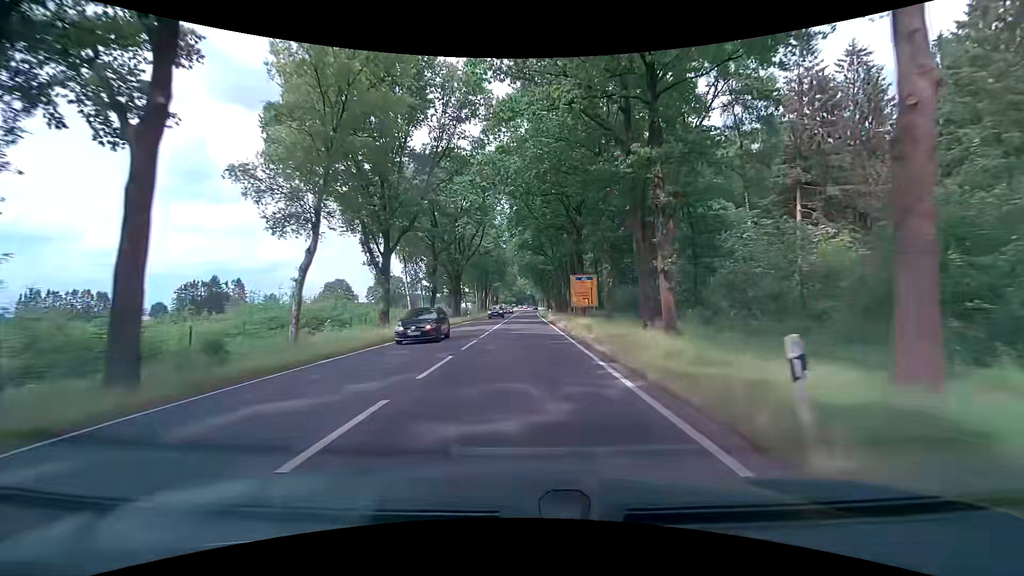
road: primary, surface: asphalt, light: Day
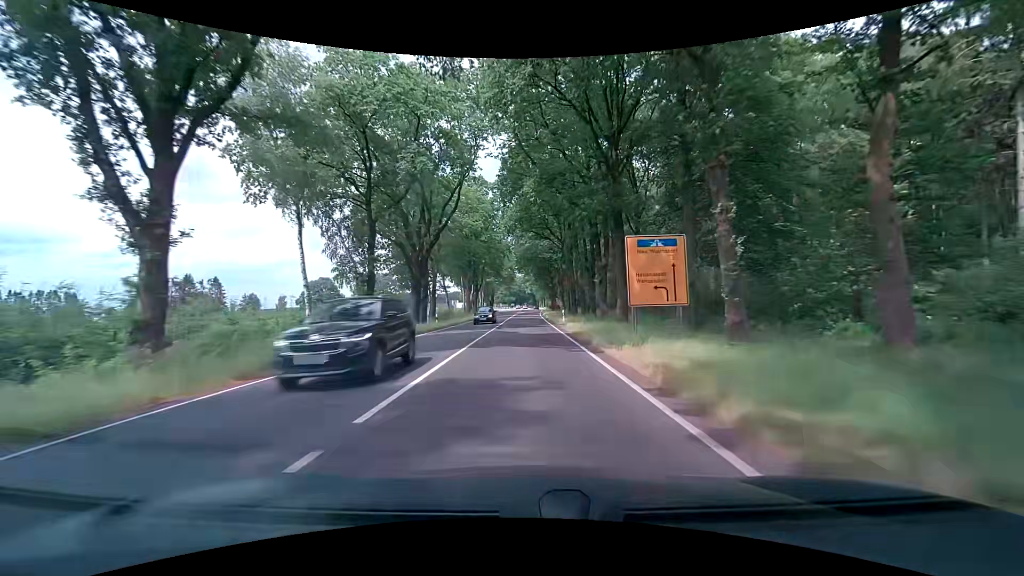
(0.0, +21.6) m; 0°
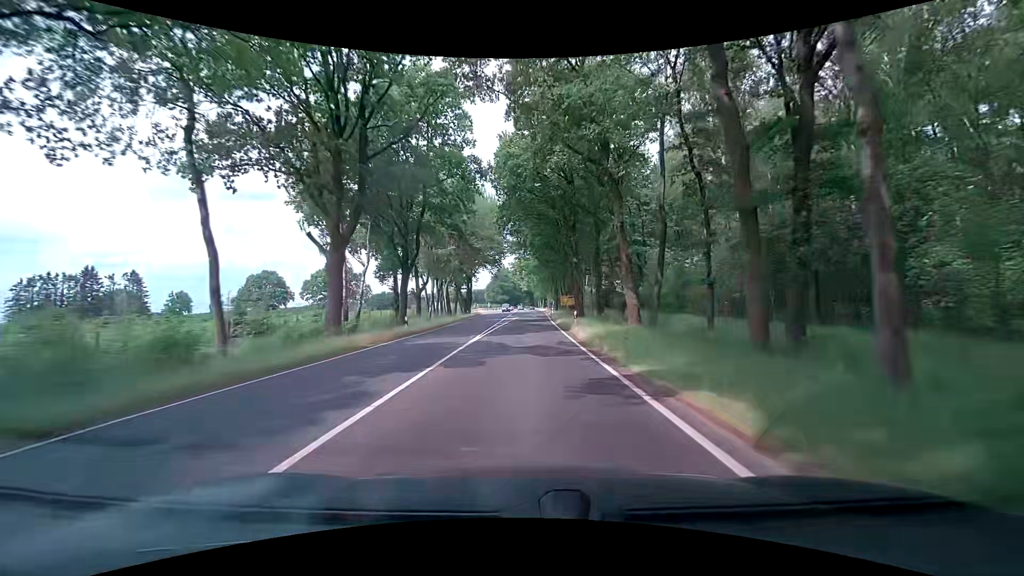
(+0.4, +53.9) m; +1°
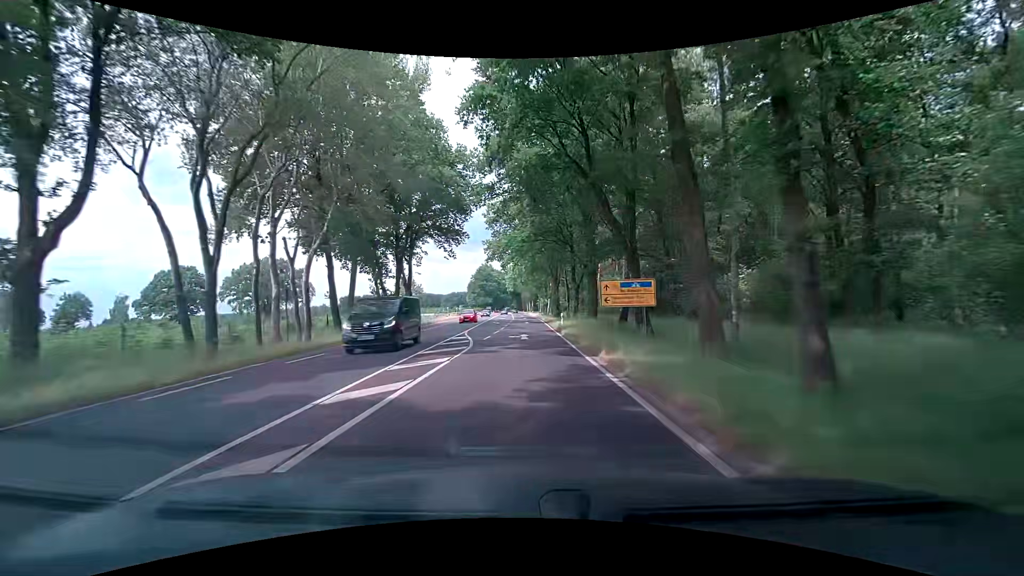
(0.0, +43.0) m; +1°
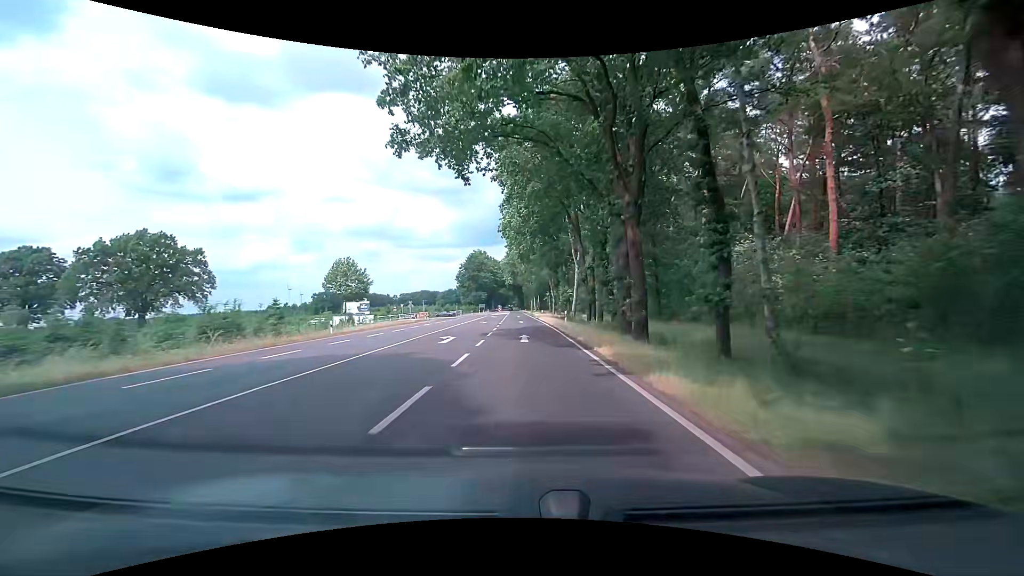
(+0.2, +53.7) m; 0°
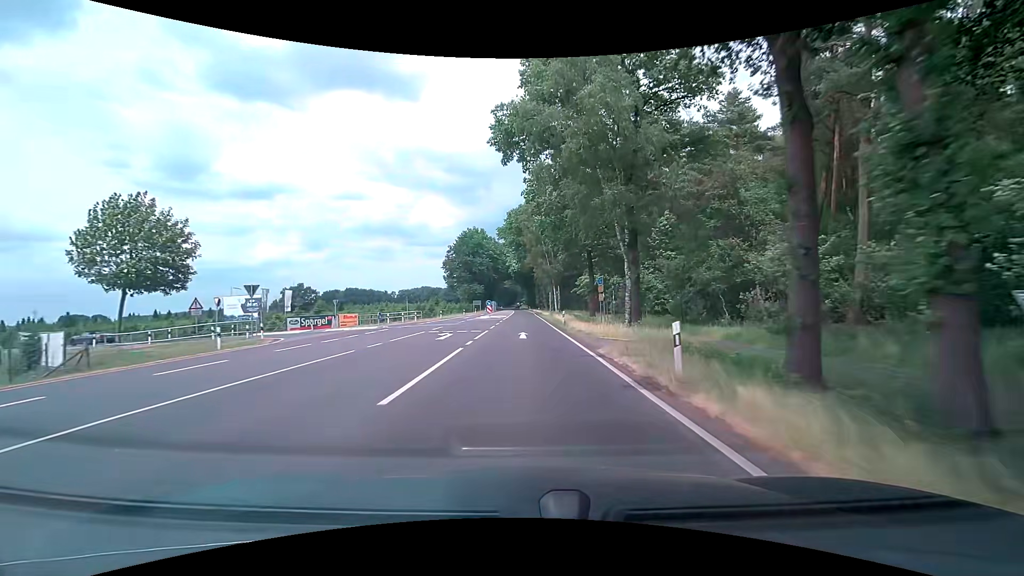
(-1.2, +53.7) m; -2°
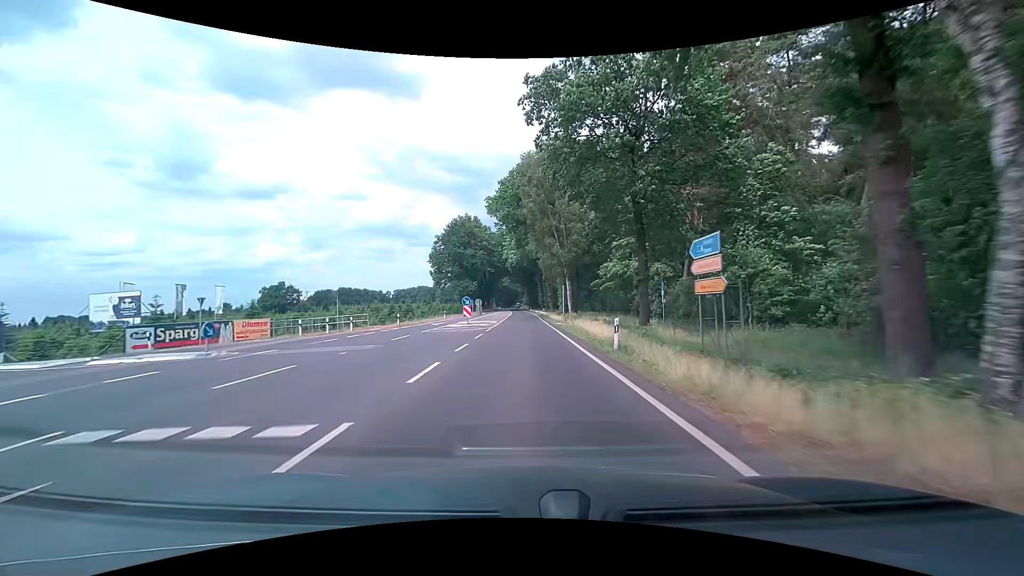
(0.0, +21.5) m; 0°
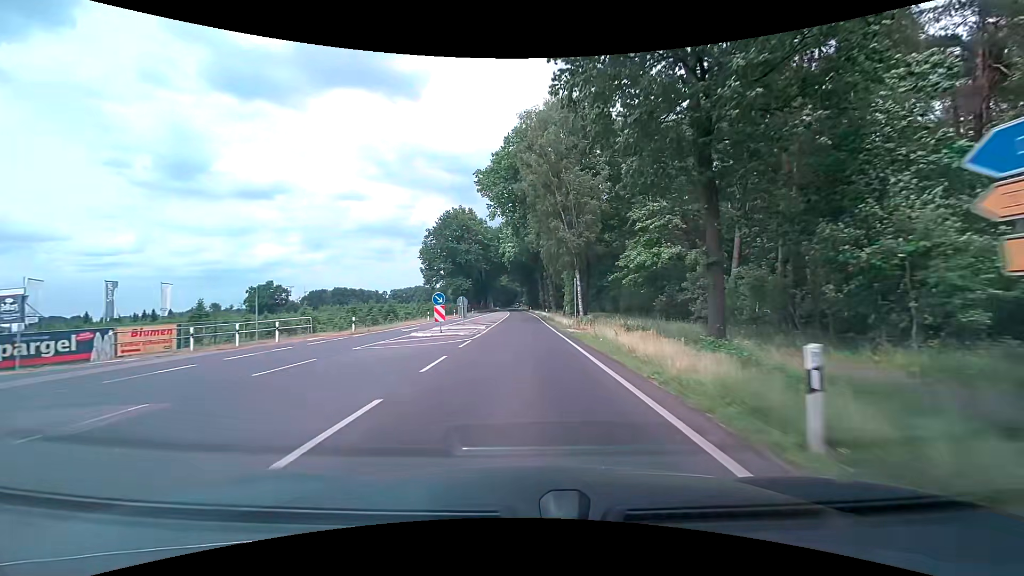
(0.0, +10.8) m; 0°
(0, +10) (0, +20) (0, +30) (0, +40) (0, +50) (-1, +60) (-1, +70) (-1, +80) (-2, +90) (-2, +100) m
